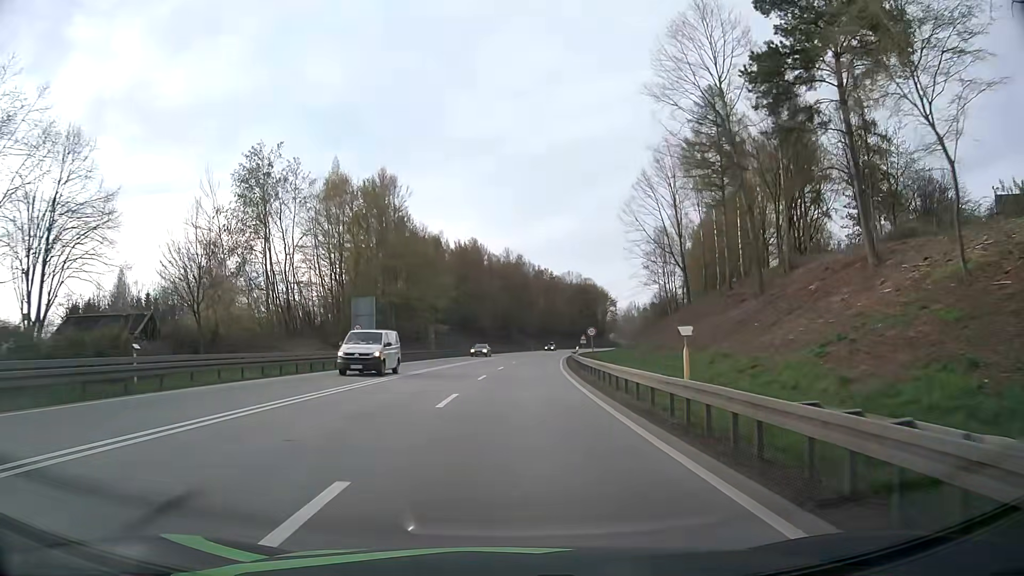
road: primary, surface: asphalt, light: Day
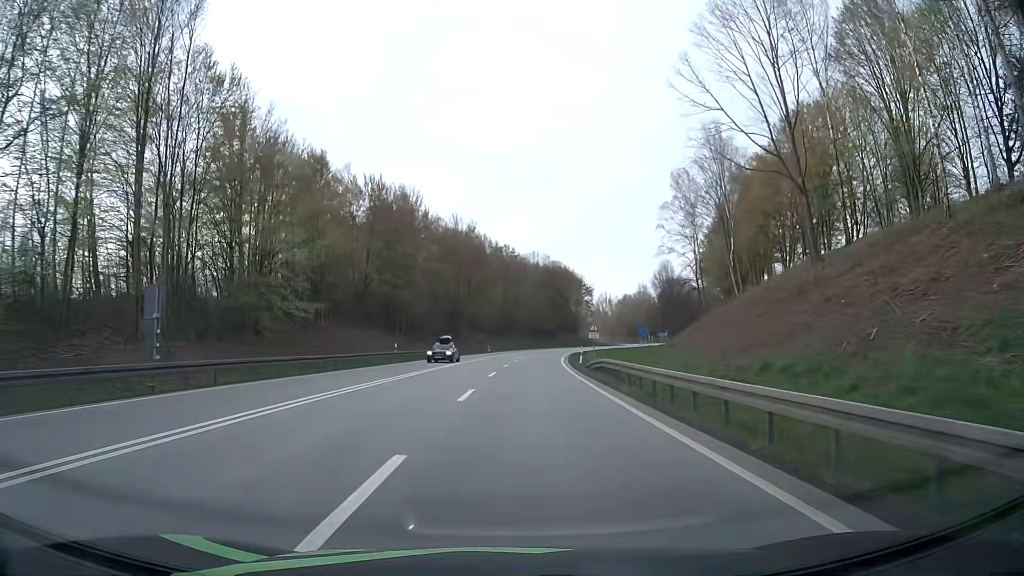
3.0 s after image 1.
(+1.4, +46.6) m; +4°
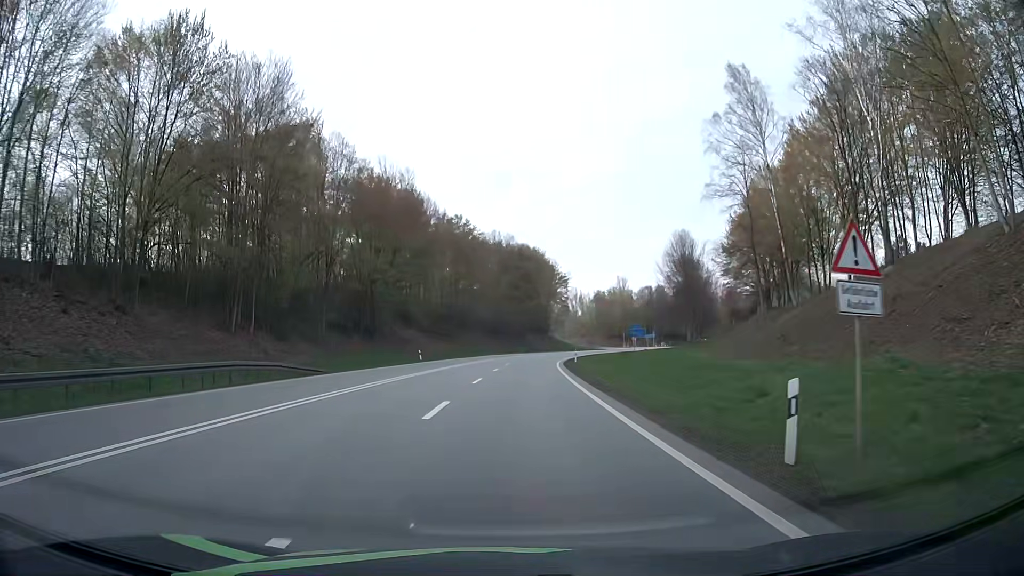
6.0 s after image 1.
(+1.1, +39.4) m; +4°
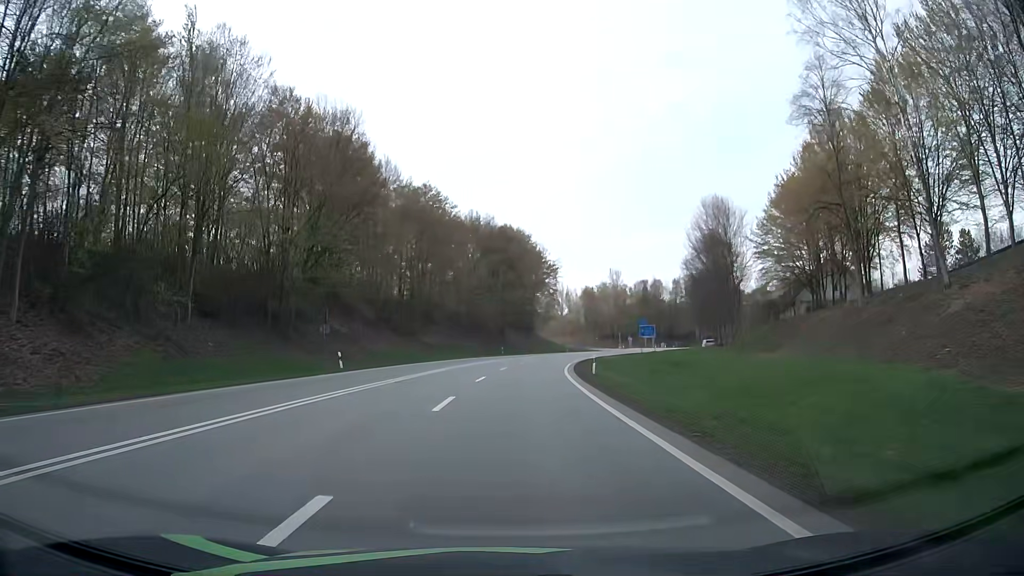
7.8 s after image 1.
(0.0, +22.7) m; +1°
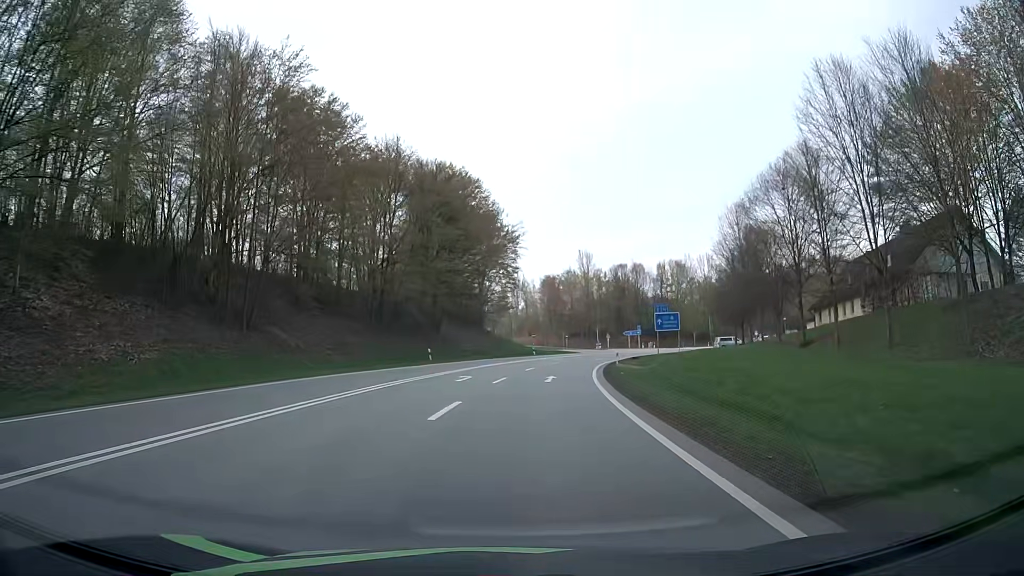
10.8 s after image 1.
(+1.3, +38.0) m; +4°
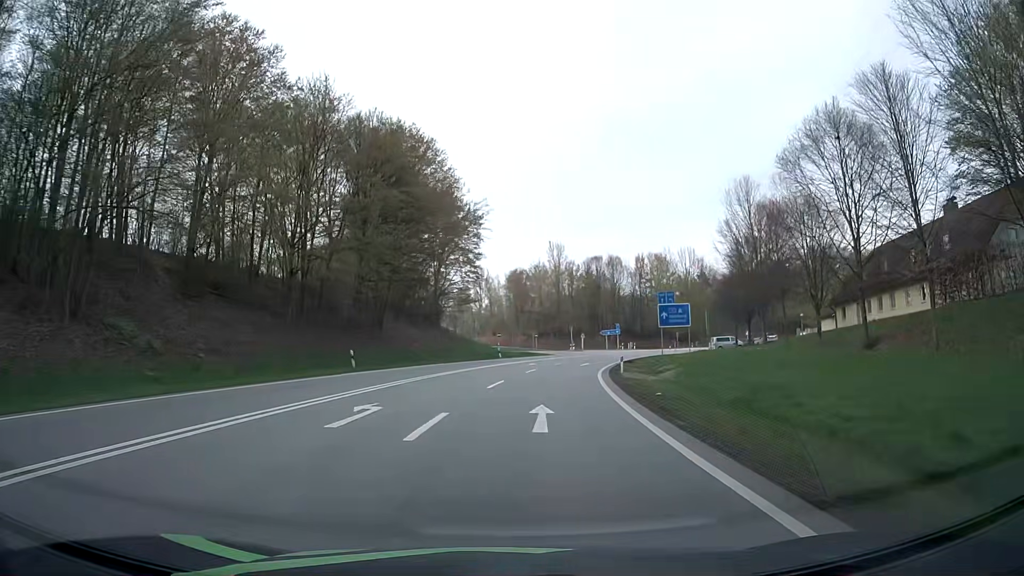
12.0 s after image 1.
(+0.3, +14.8) m; +3°
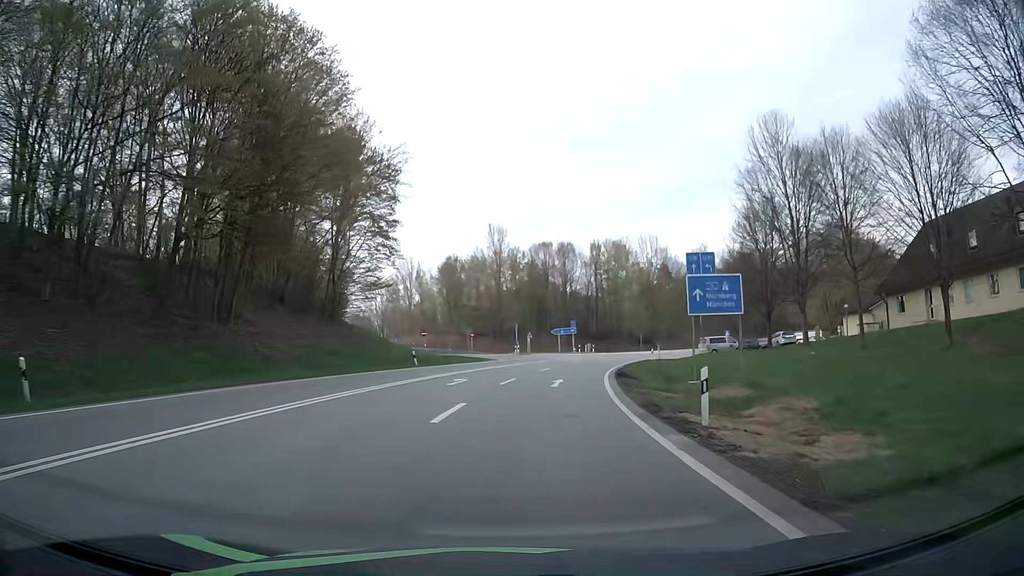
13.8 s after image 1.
(+1.1, +21.6) m; +5°
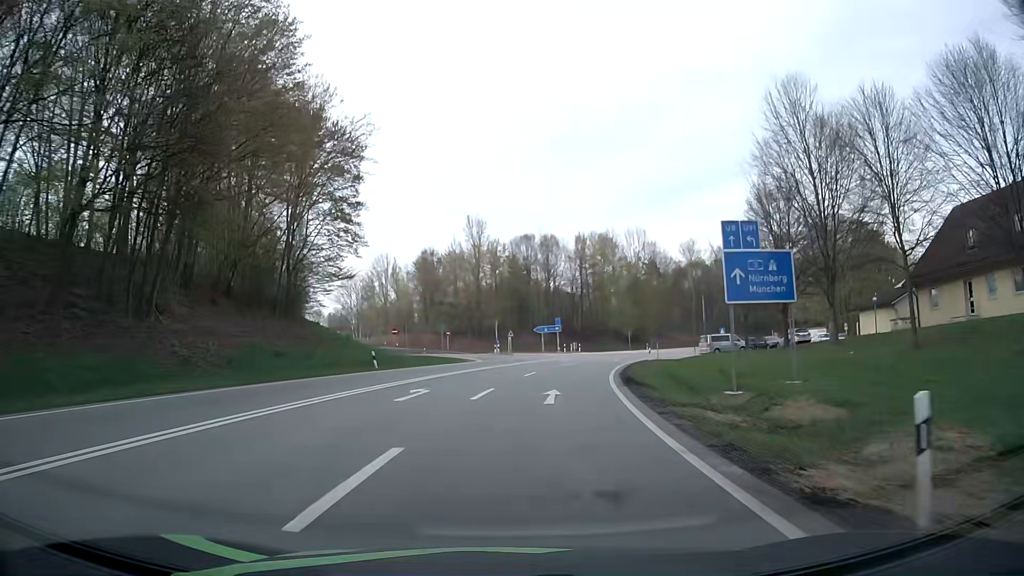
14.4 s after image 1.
(+0.1, +7.1) m; +1°
(0, +10) (+1, +20) (+2, +30) (+4, +40) (+7, +49) (+10, +59) (+13, +68) (+17, +78) (+22, +87) (+27, +95) m
